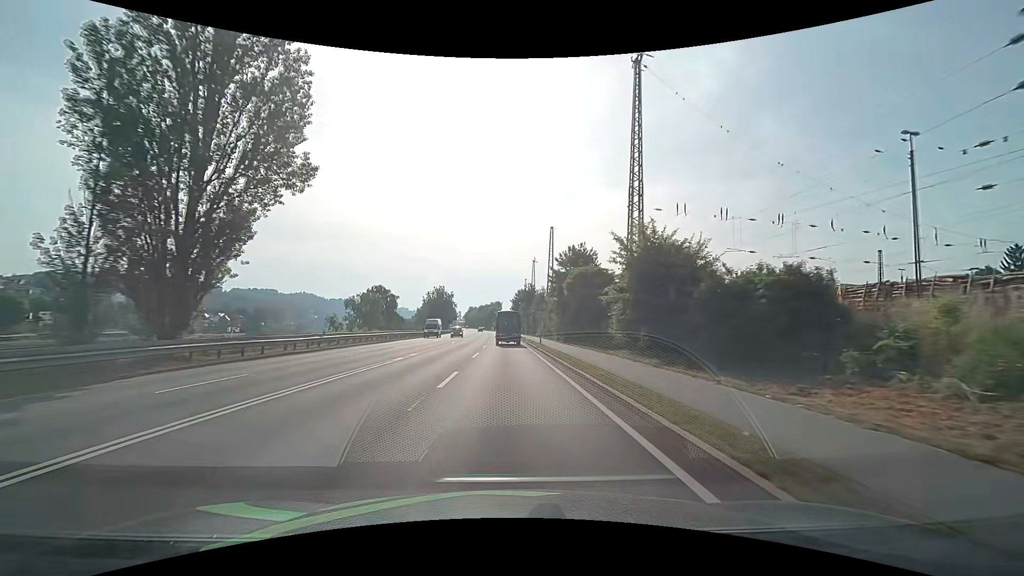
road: primary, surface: asphalt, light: Day
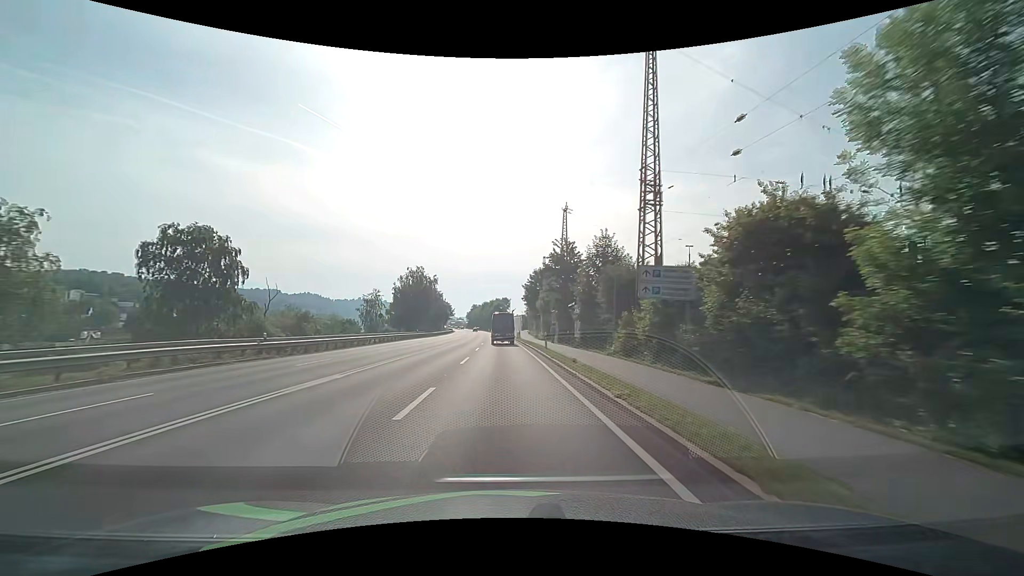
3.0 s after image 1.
(-0.2, +52.3) m; -1°
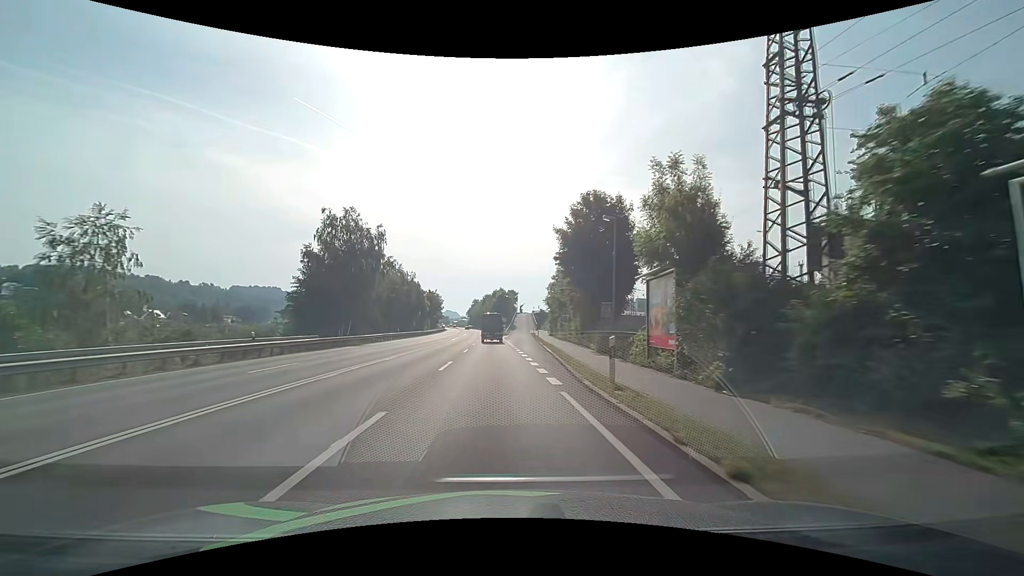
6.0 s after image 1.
(-0.8, +51.7) m; -1°
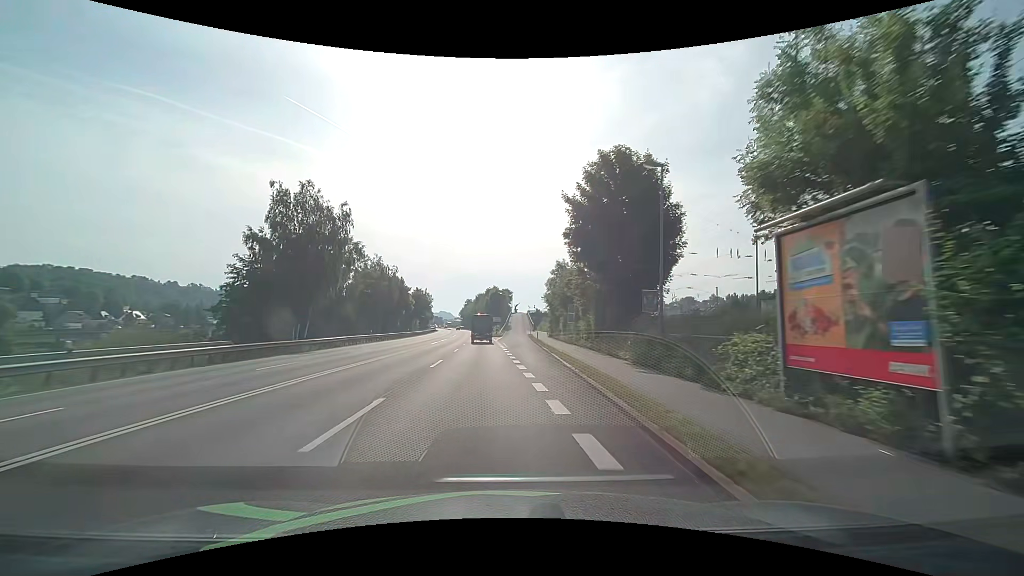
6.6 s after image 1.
(+0.1, +10.3) m; +1°
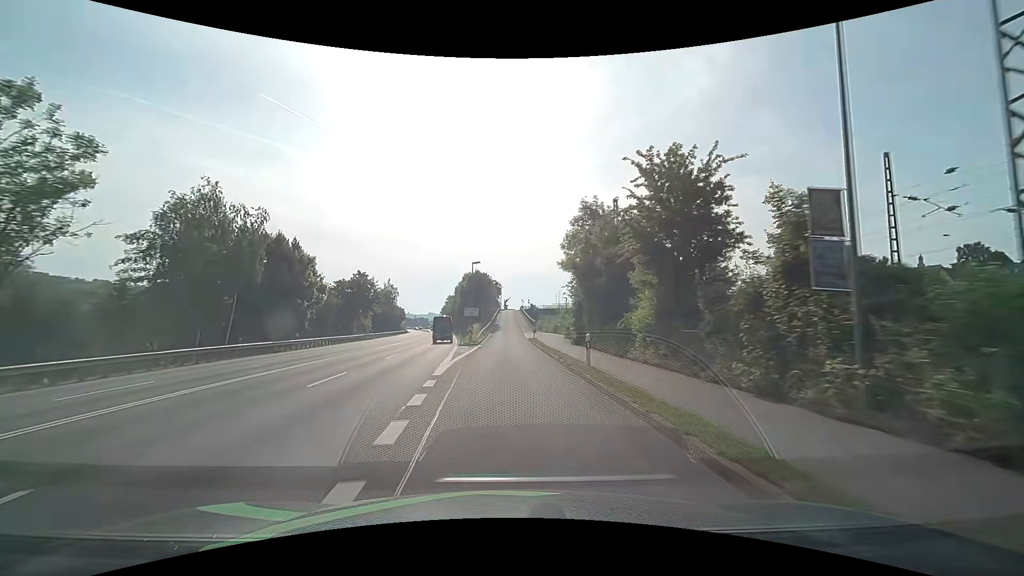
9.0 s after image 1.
(+0.5, +41.0) m; +1°
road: unclassified
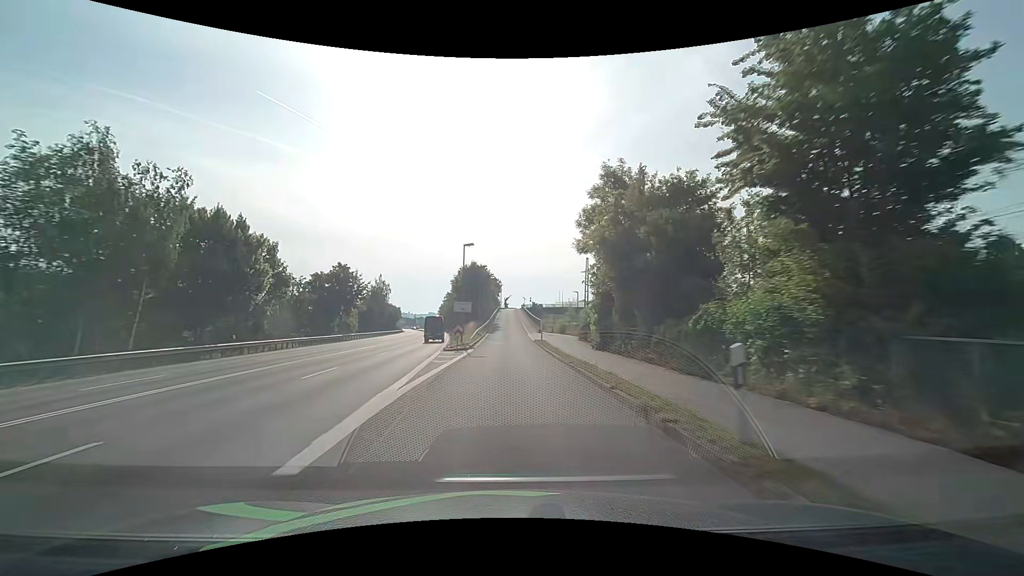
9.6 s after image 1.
(0.0, +10.2) m; 0°
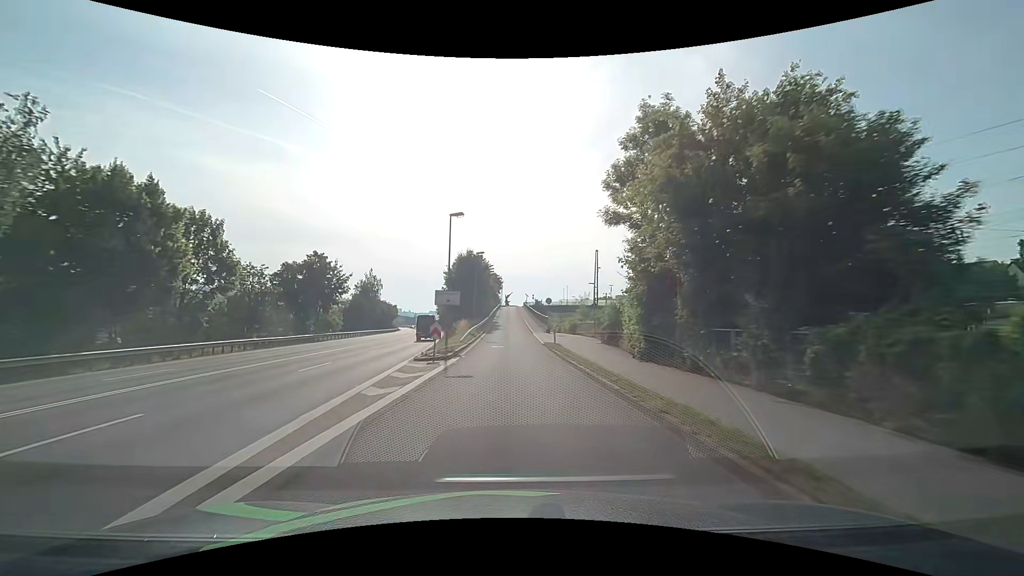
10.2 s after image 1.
(0.0, +10.0) m; 0°
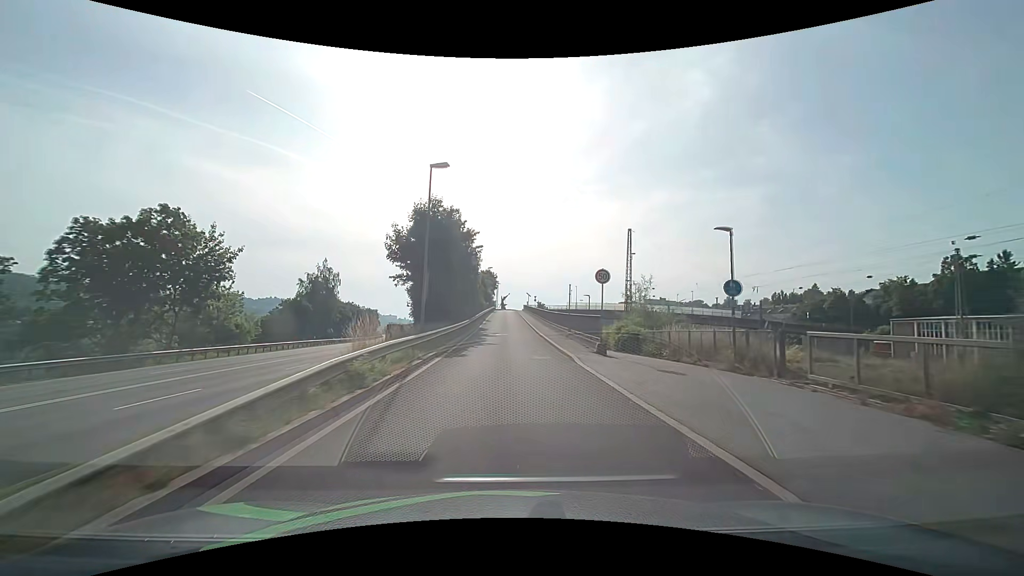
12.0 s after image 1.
(+0.1, +28.3) m; +1°
